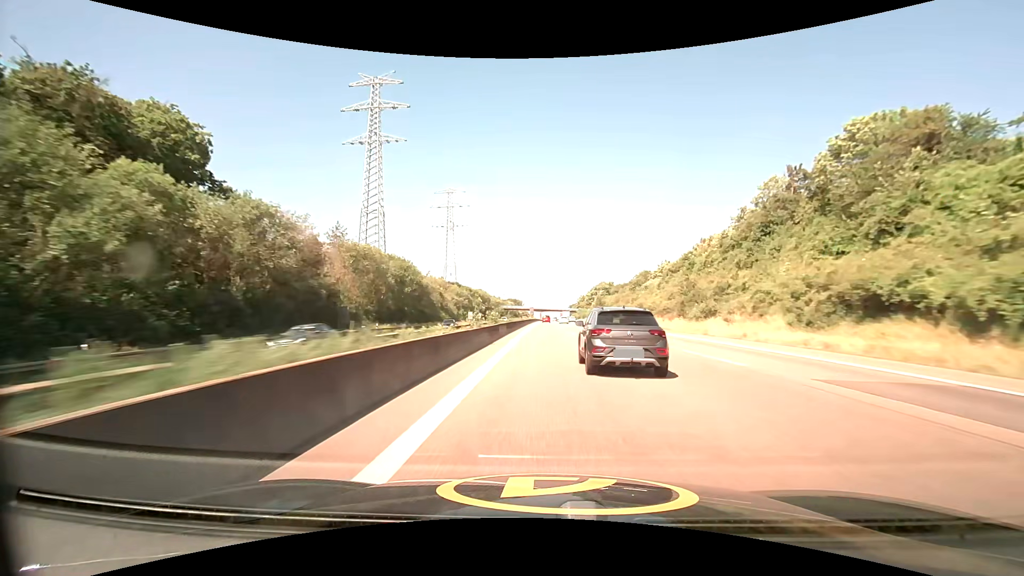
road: motorway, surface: asphalt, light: Day
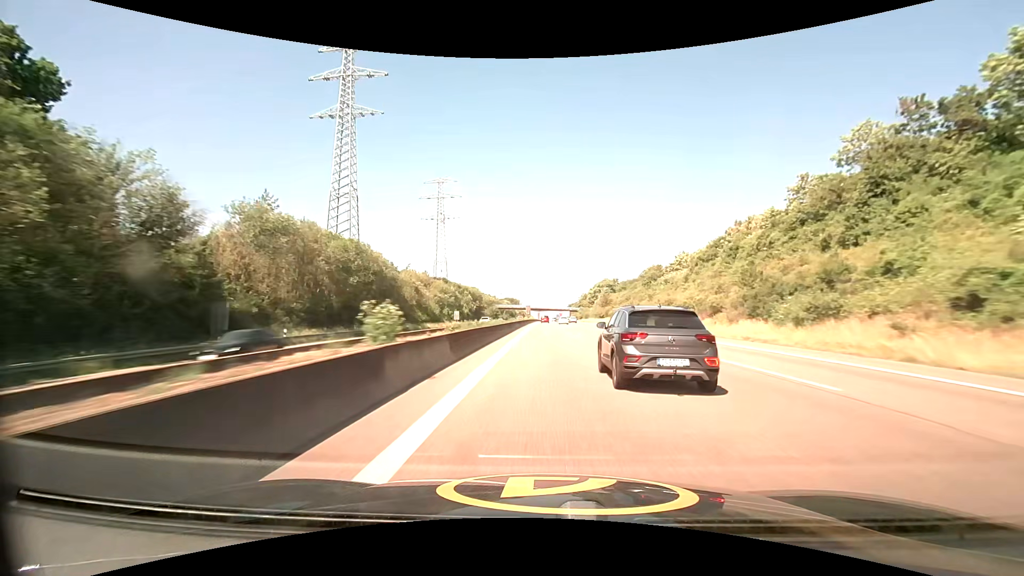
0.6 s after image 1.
(+0.1, +22.2) m; 0°
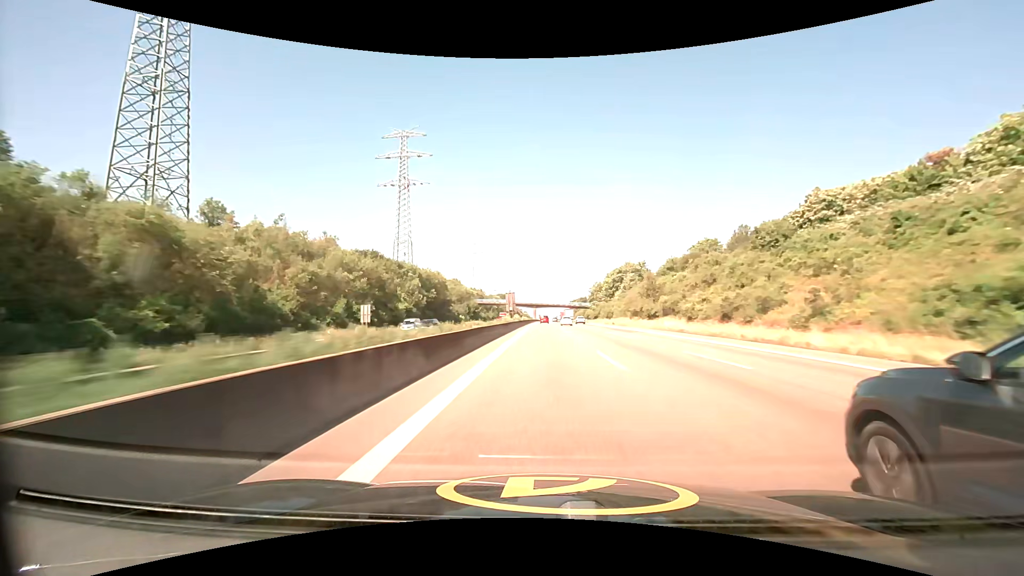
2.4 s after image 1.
(+0.3, +68.6) m; 0°
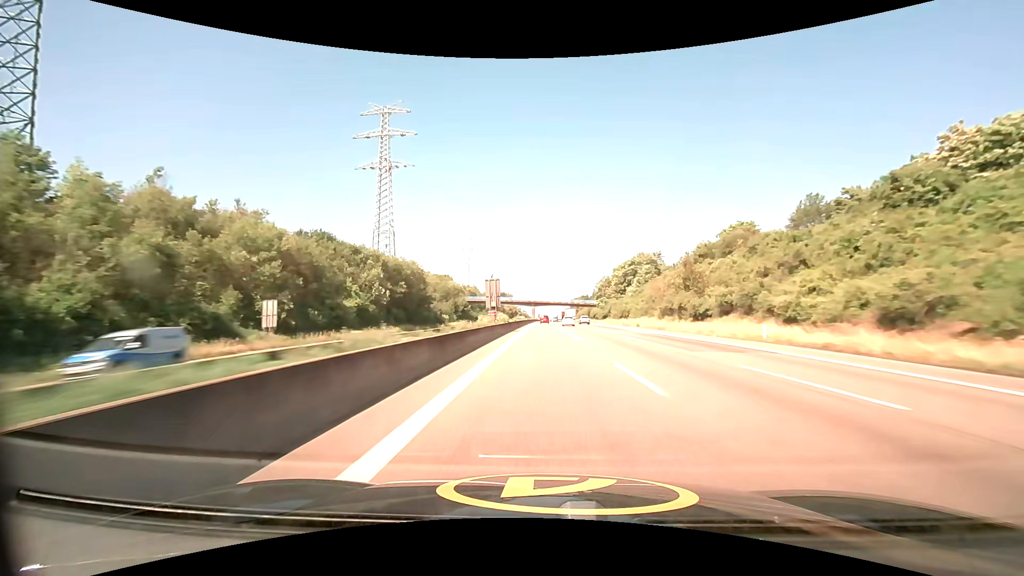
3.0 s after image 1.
(0.0, +23.4) m; 0°
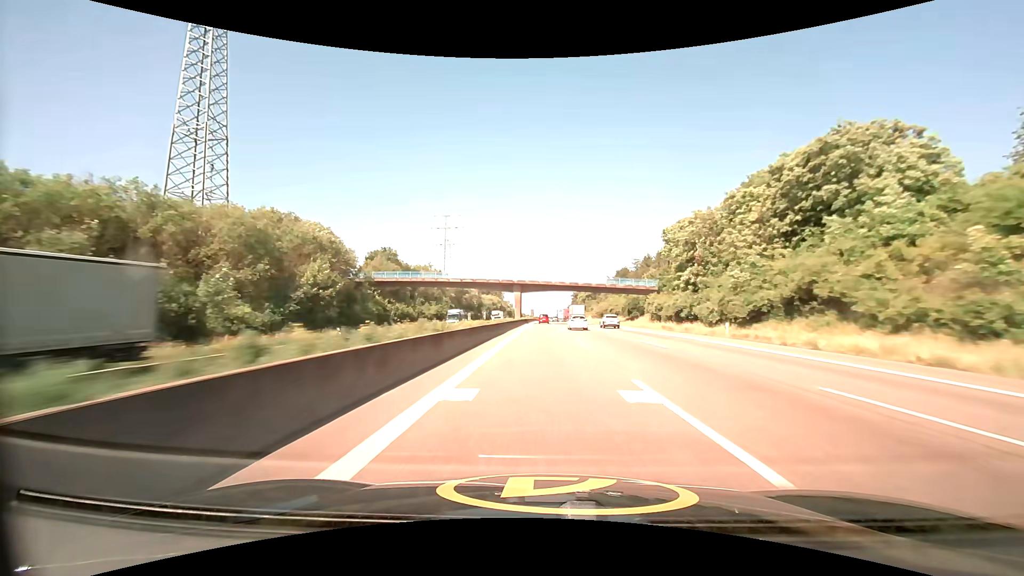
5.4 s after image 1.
(+0.3, +94.1) m; 0°
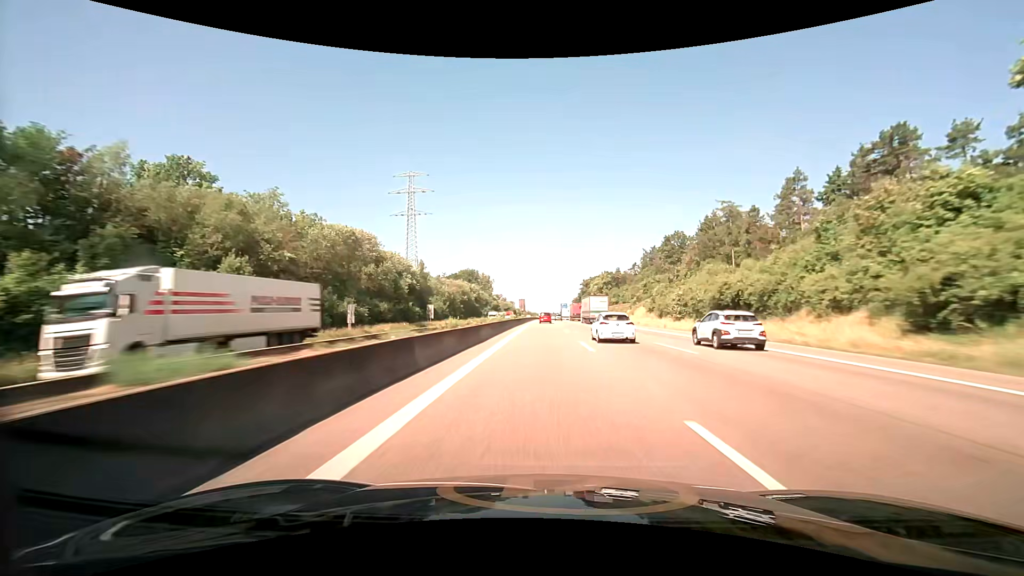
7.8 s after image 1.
(+0.2, +93.5) m; 0°
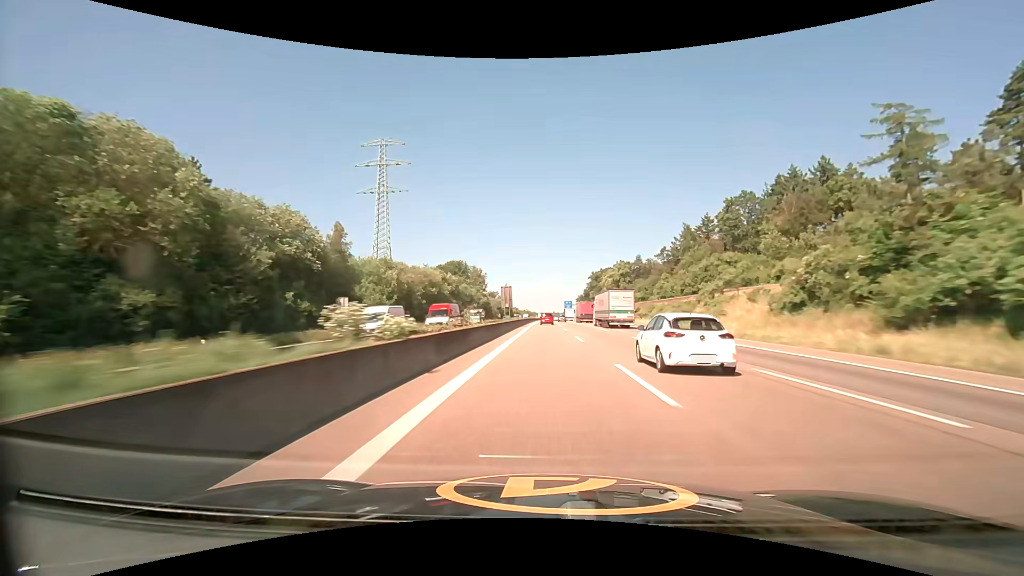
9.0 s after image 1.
(0.0, +46.2) m; 0°
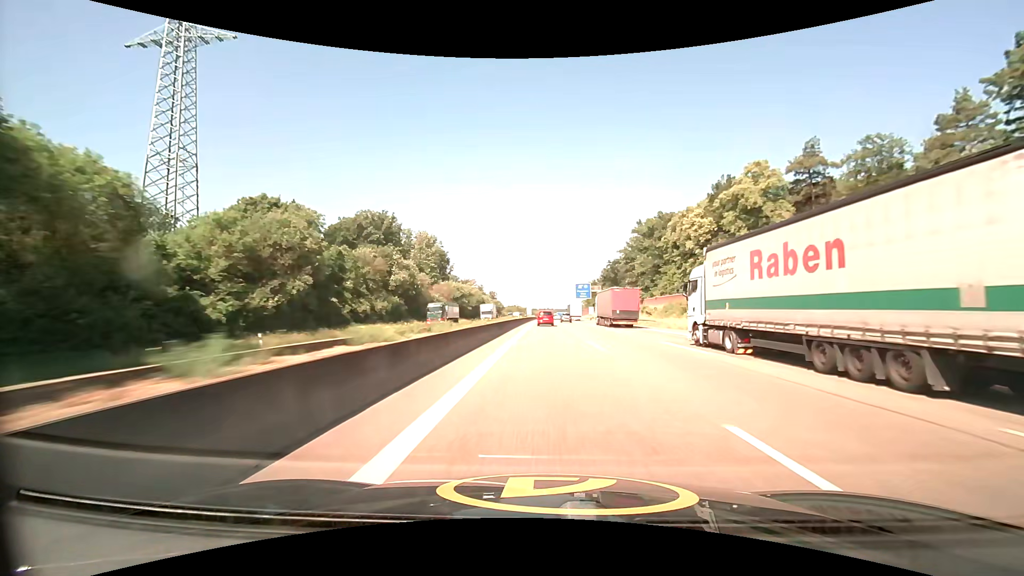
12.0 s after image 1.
(+0.8, +114.5) m; +1°
(0, +10) (0, +20) (0, +30) (0, +40) (0, +50) (0, +60) (0, +70) (0, +80) (0, +90) (0, +100) m
